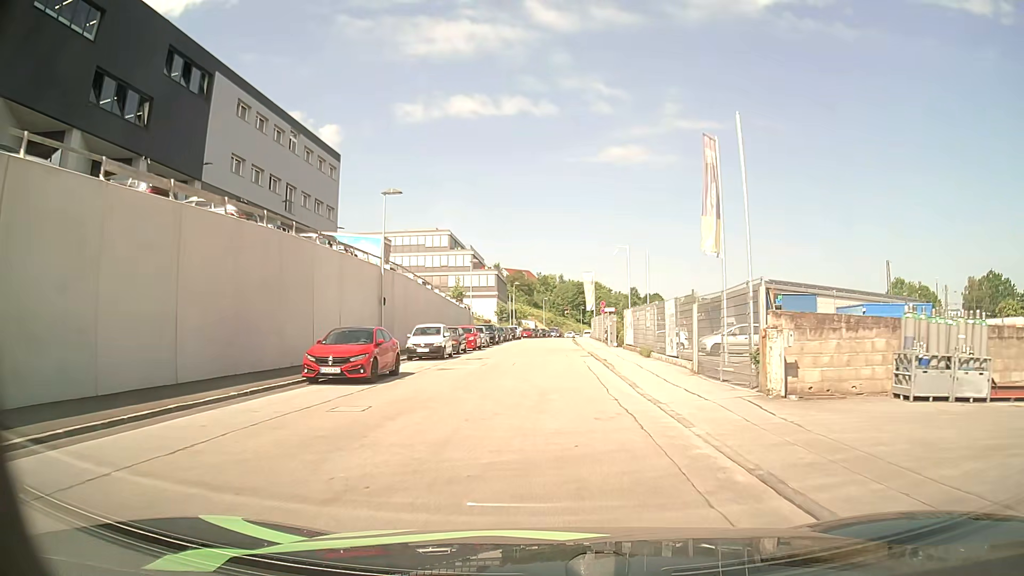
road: residential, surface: asphalt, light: Day
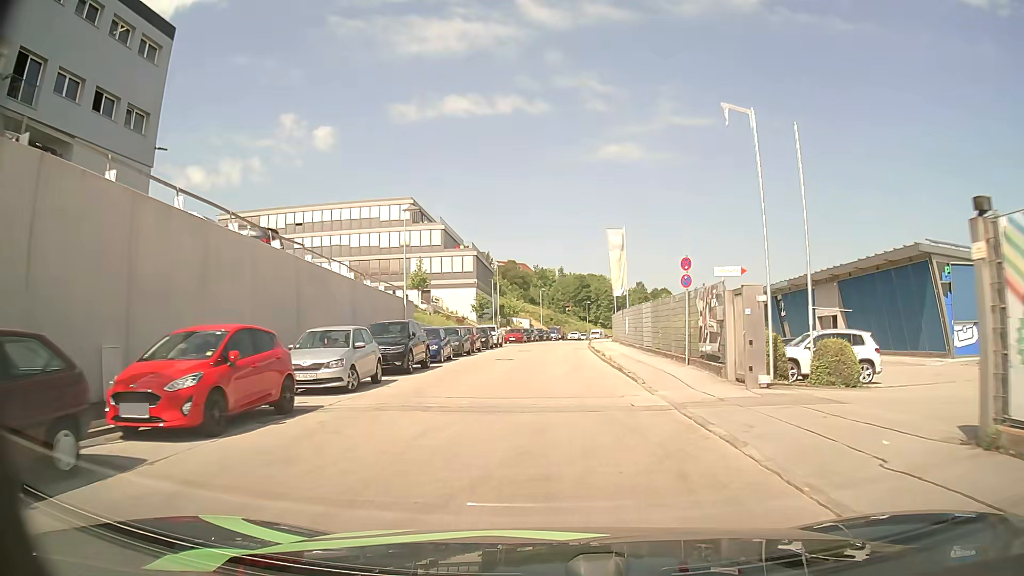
(0.0, +31.2) m; 0°
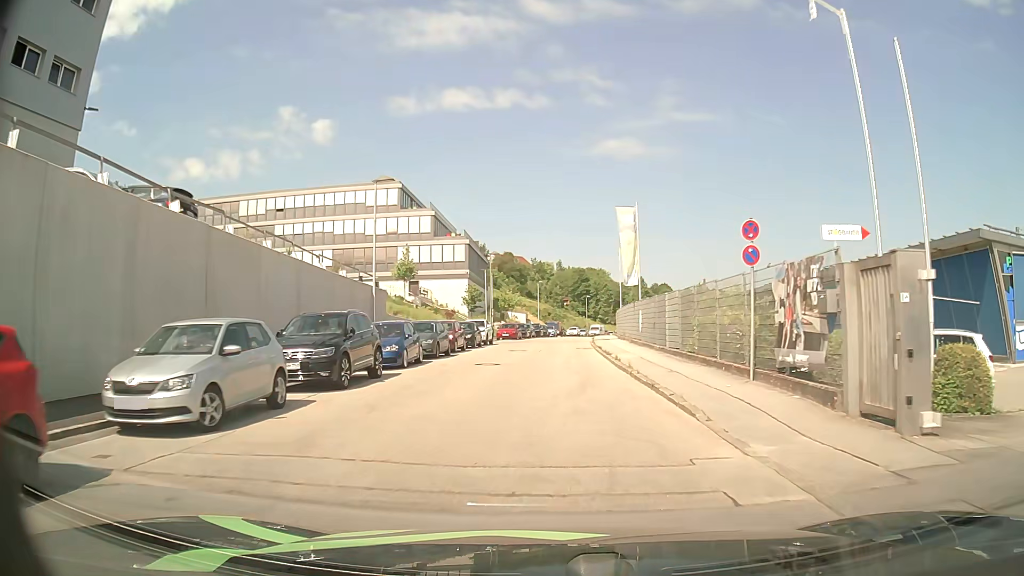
(0.0, +6.4) m; +1°
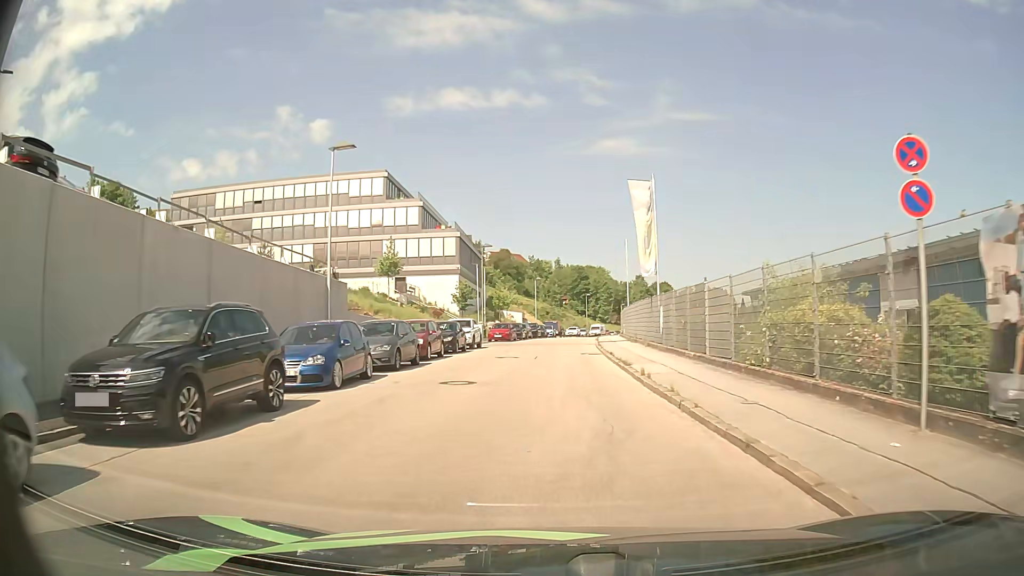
(0.0, +6.3) m; 0°
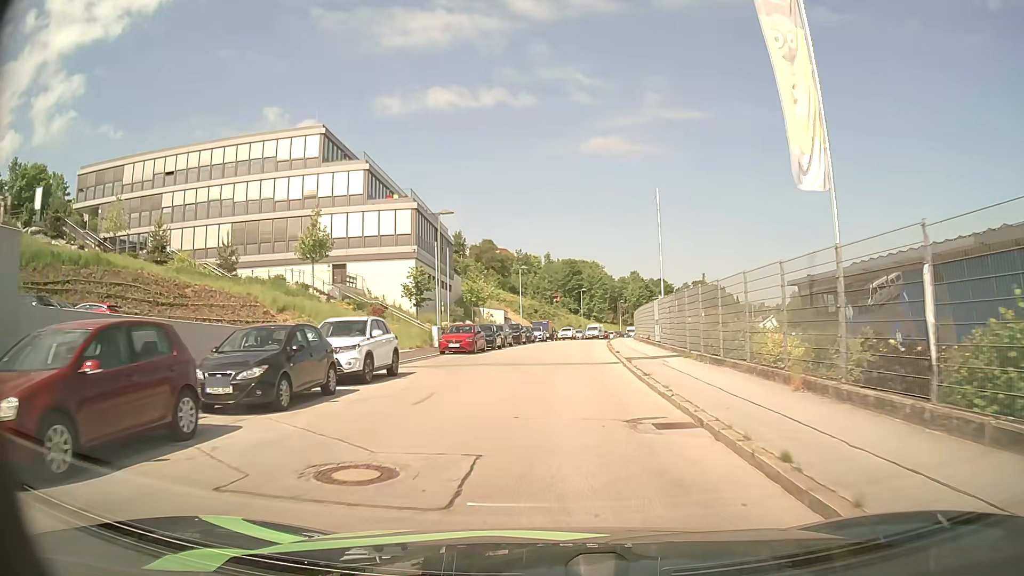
(+0.1, +18.7) m; 0°
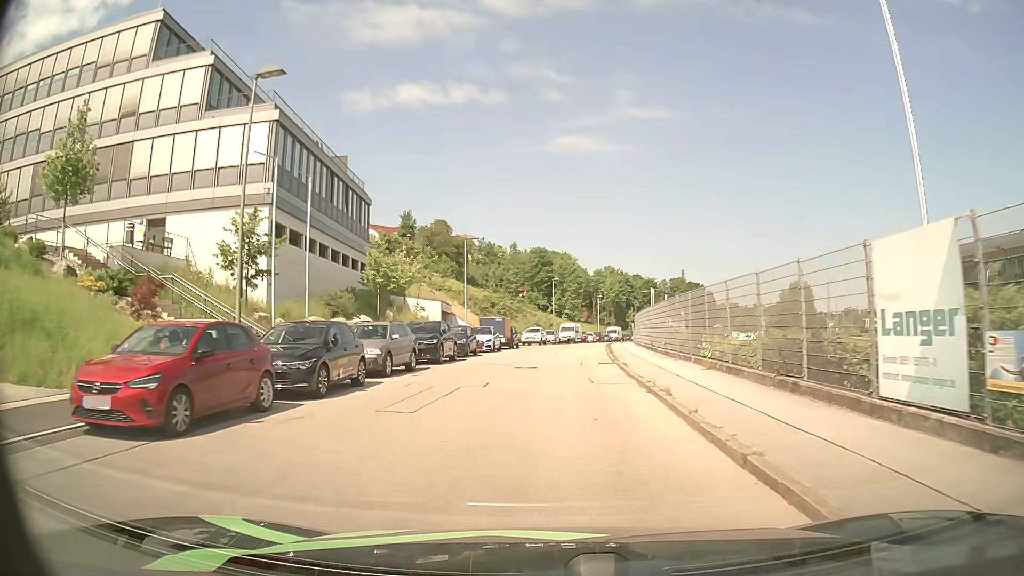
(+0.6, +24.1) m; +2°
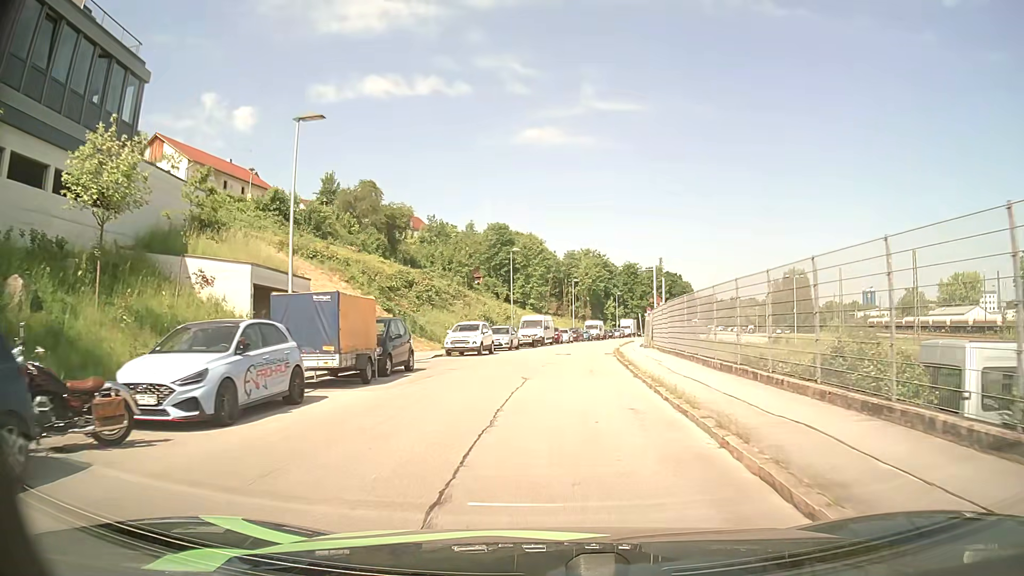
(+1.0, +28.5) m; +3°
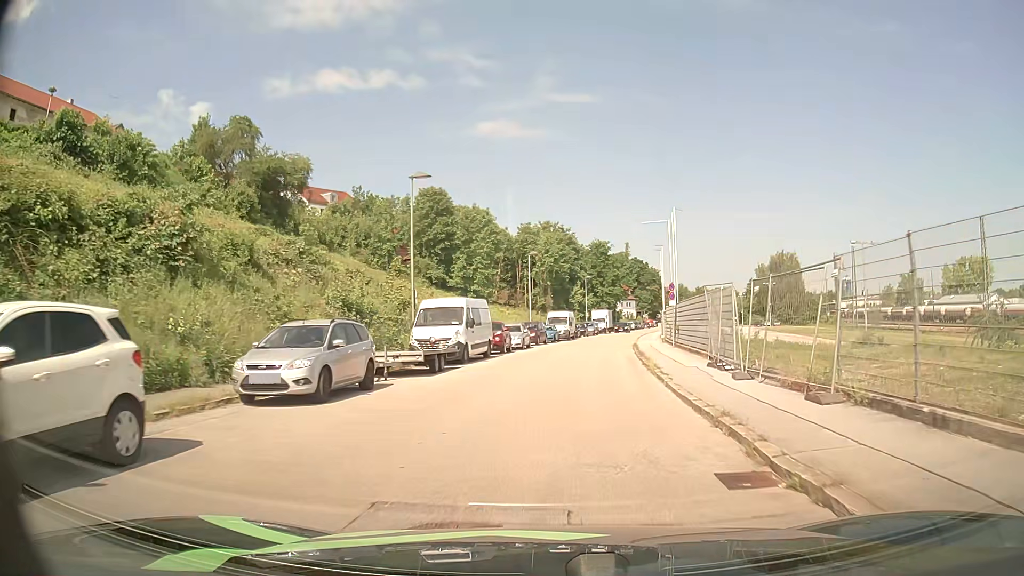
(+1.0, +28.5) m; +4°
(0, +10) (+1, +20) (+2, +30) (+3, +40) (+4, +50) (+6, +60) (+7, +70) (+9, +79) (+11, +89) (+13, +99) m
